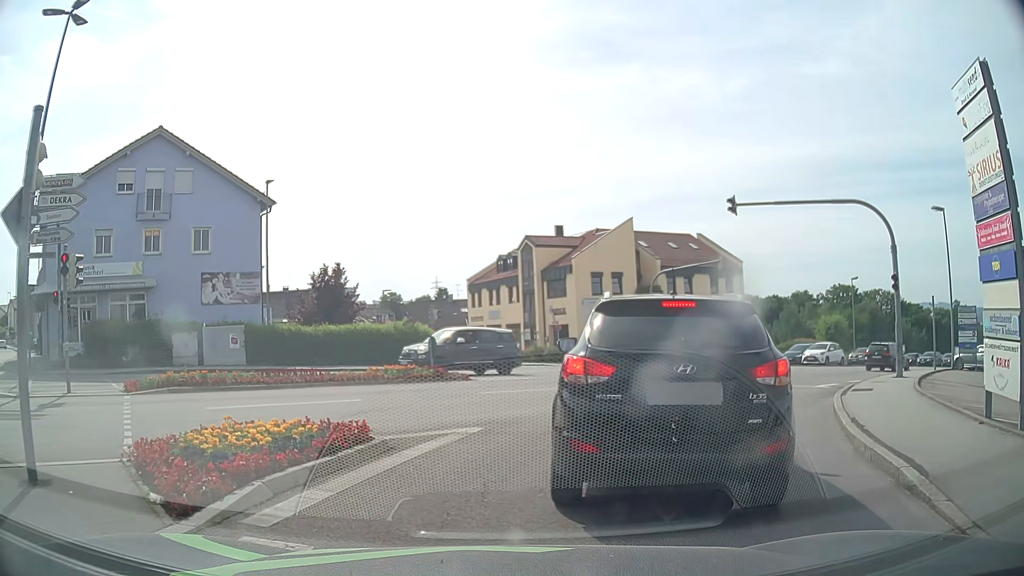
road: tertiary_link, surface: asphalt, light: Day
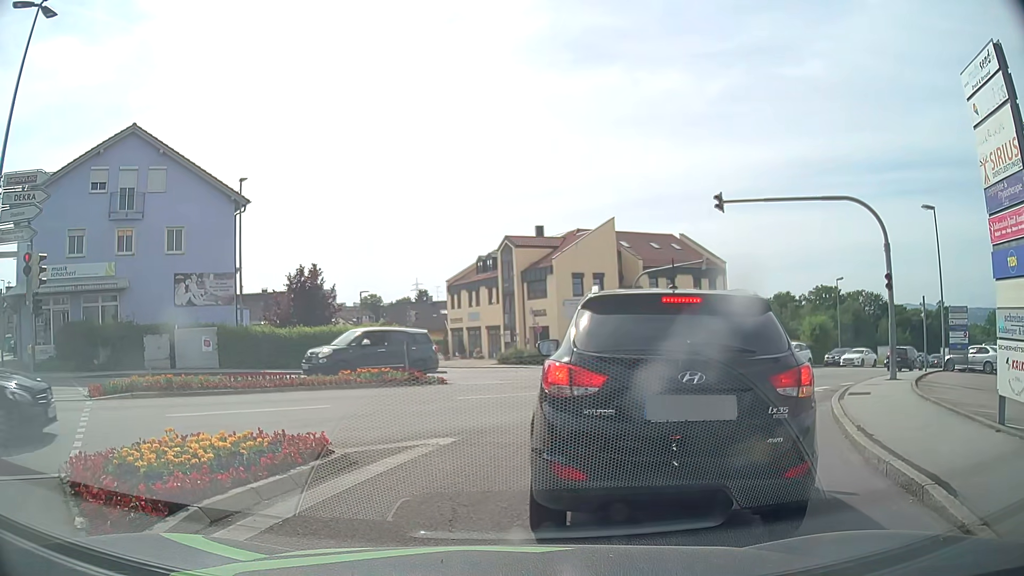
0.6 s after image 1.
(0.0, +0.6) m; 0°
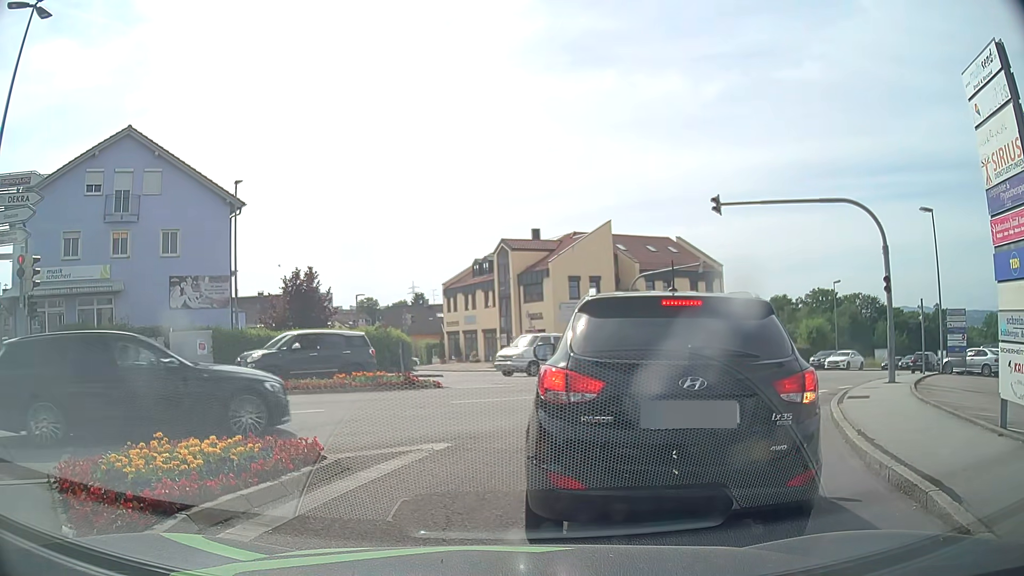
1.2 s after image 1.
(0.0, +0.1) m; 0°
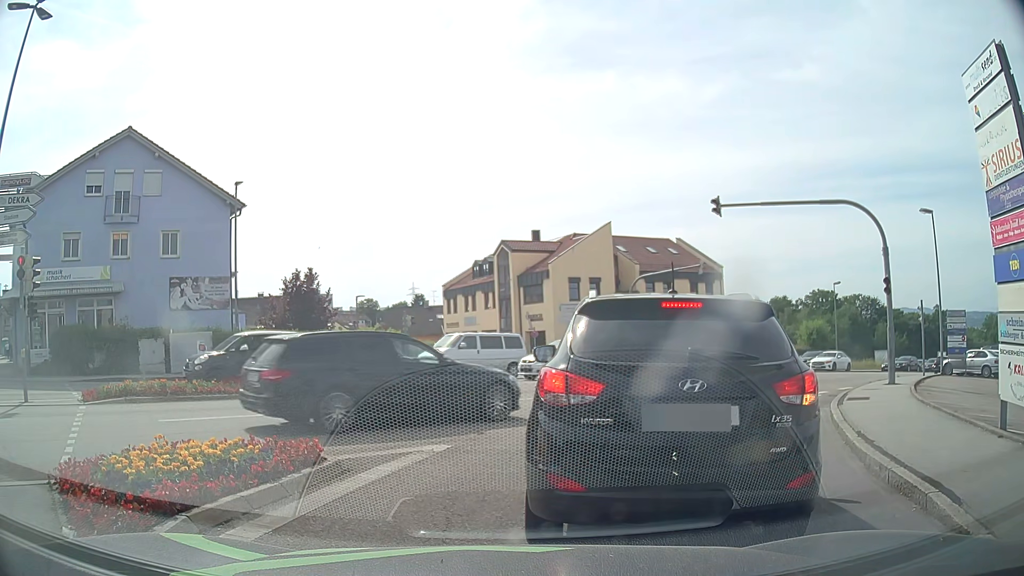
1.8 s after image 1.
(0.0, 0.0) m; 0°
